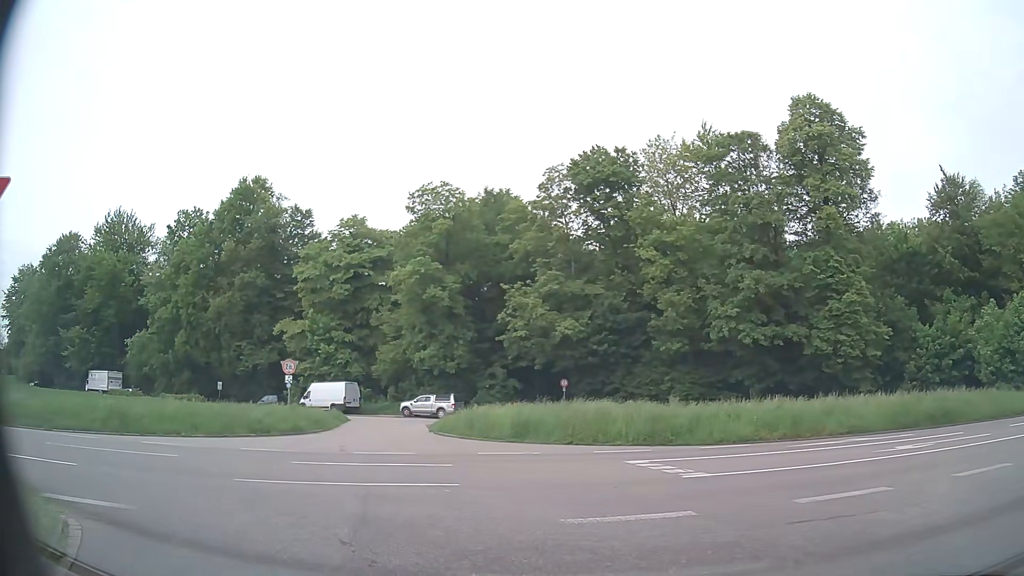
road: unclassified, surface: asphalt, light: Day
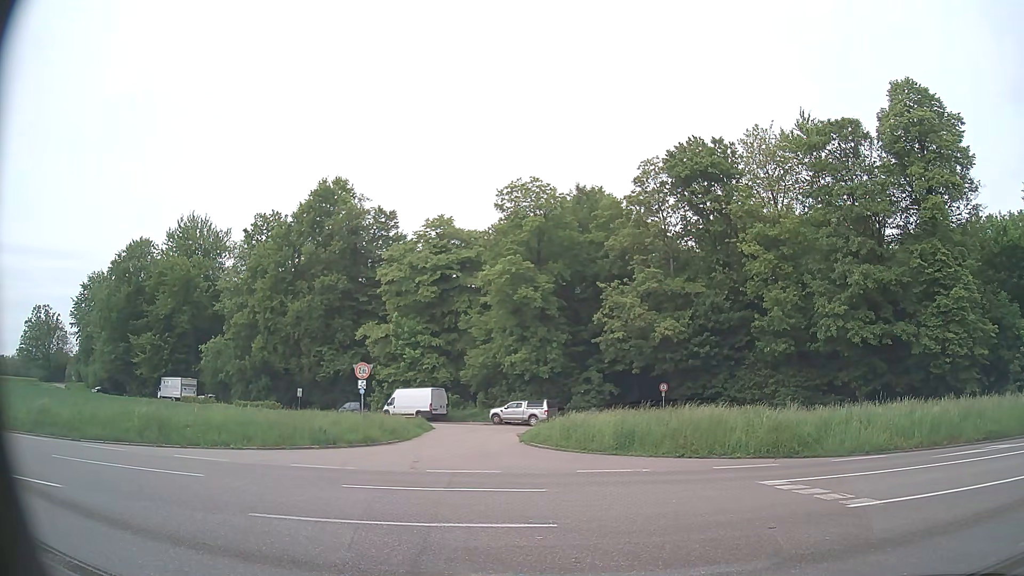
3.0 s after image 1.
(-0.2, +2.6) m; -8°
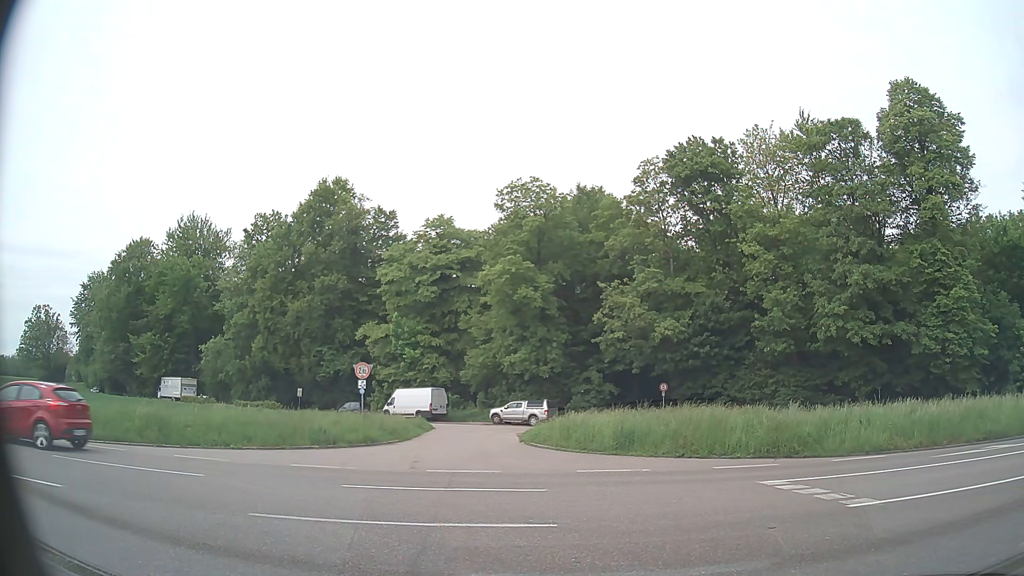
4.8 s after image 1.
(0.0, 0.0) m; 0°
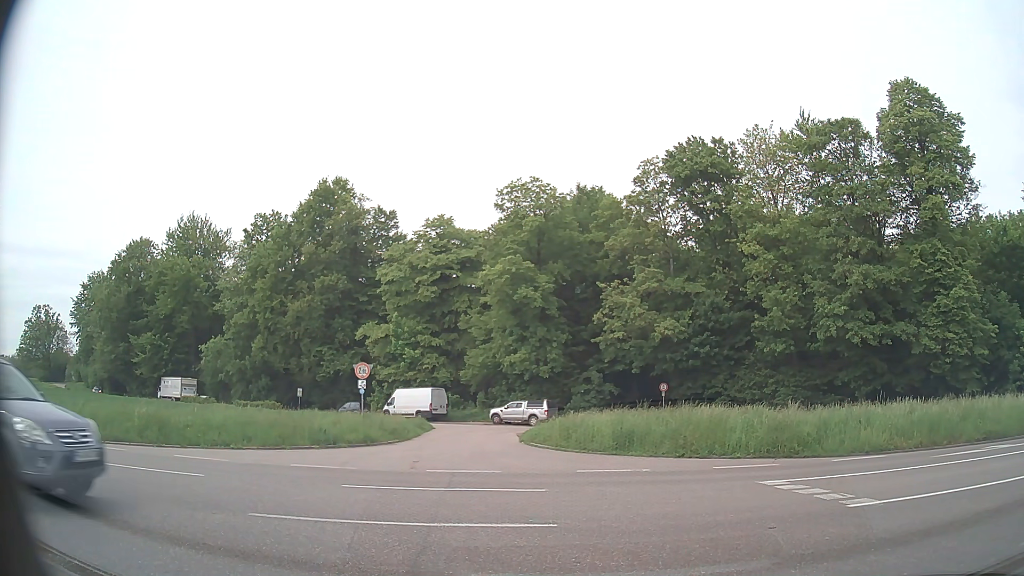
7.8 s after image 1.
(0.0, 0.0) m; 0°
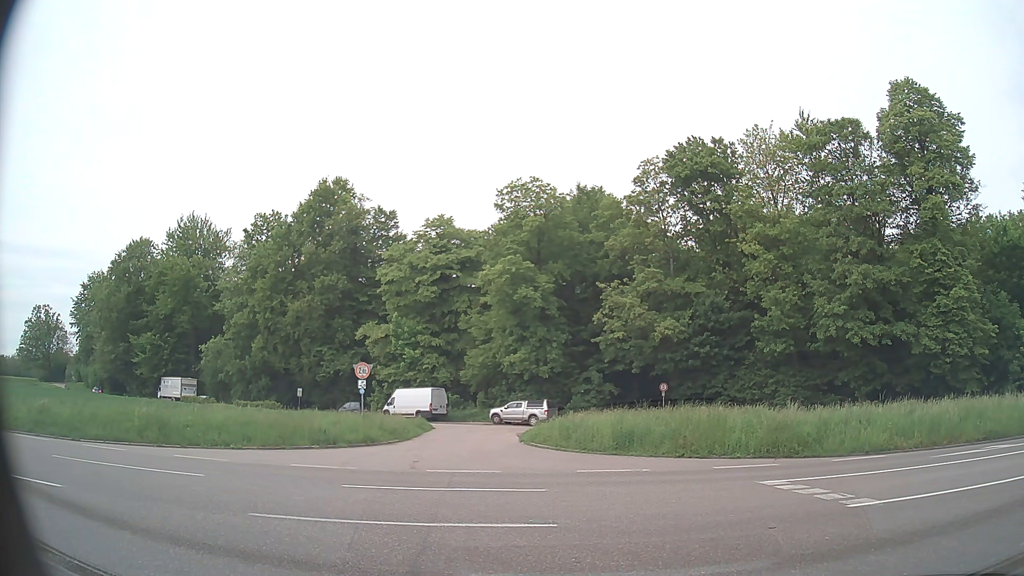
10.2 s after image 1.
(0.0, 0.0) m; 0°
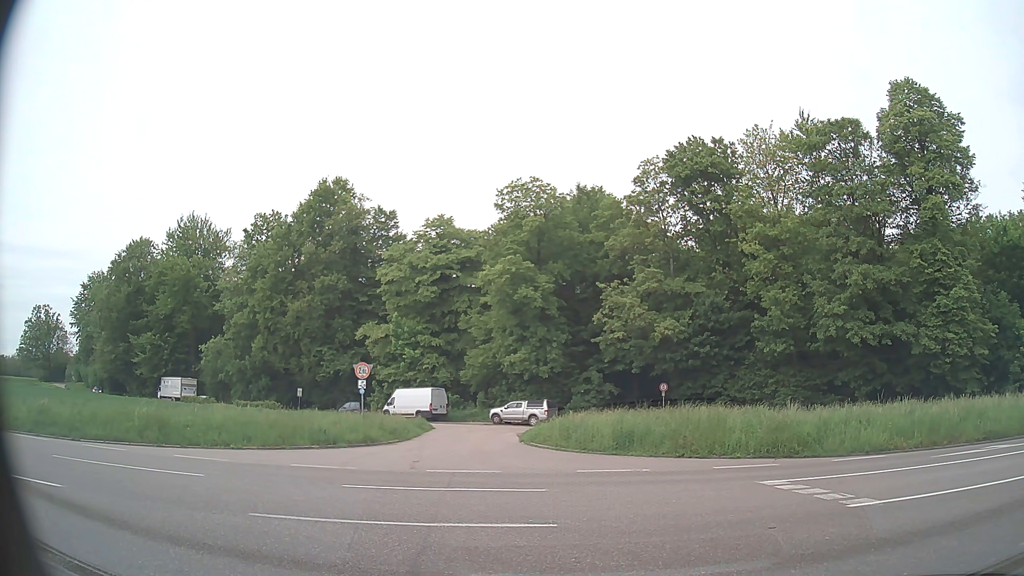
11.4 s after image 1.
(0.0, 0.0) m; 0°
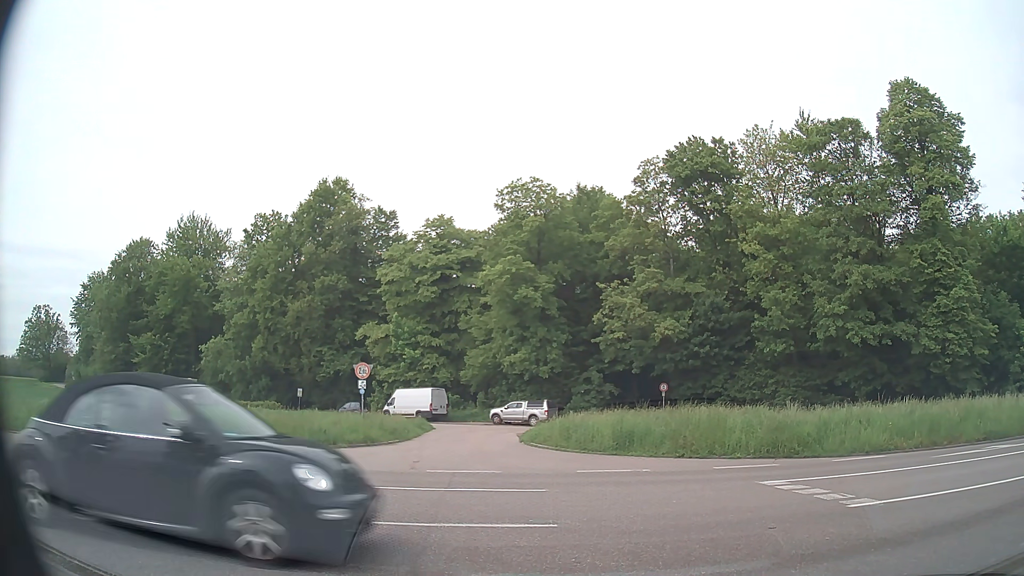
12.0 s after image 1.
(0.0, 0.0) m; 0°
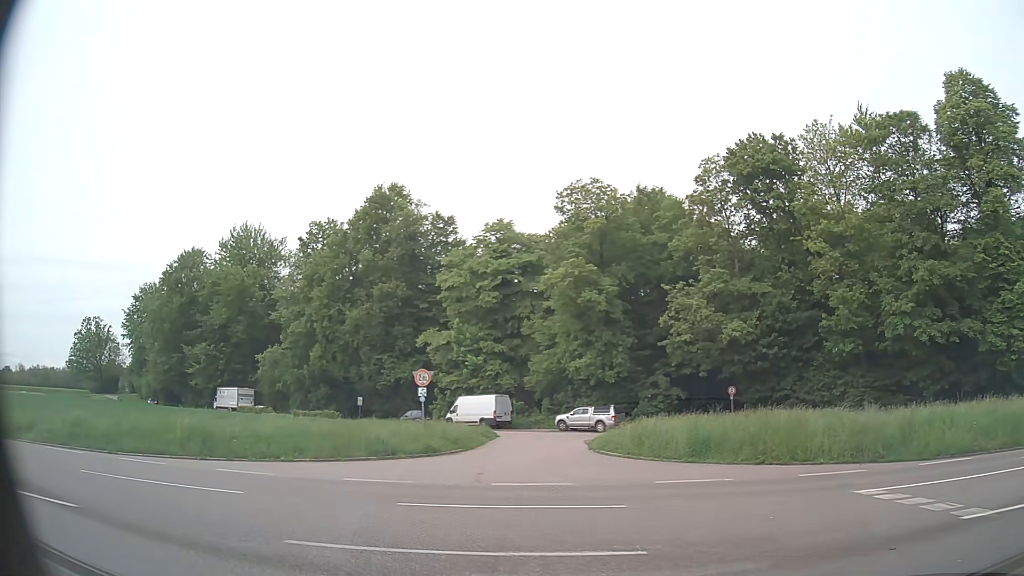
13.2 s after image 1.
(-0.1, +1.3) m; -8°
(-4, +9) (-12, +14) (-22, +15) (-32, +16) (-42, +17) (-52, +18) (-62, +19) (-72, +20) (-82, +22) (-92, +23) m
